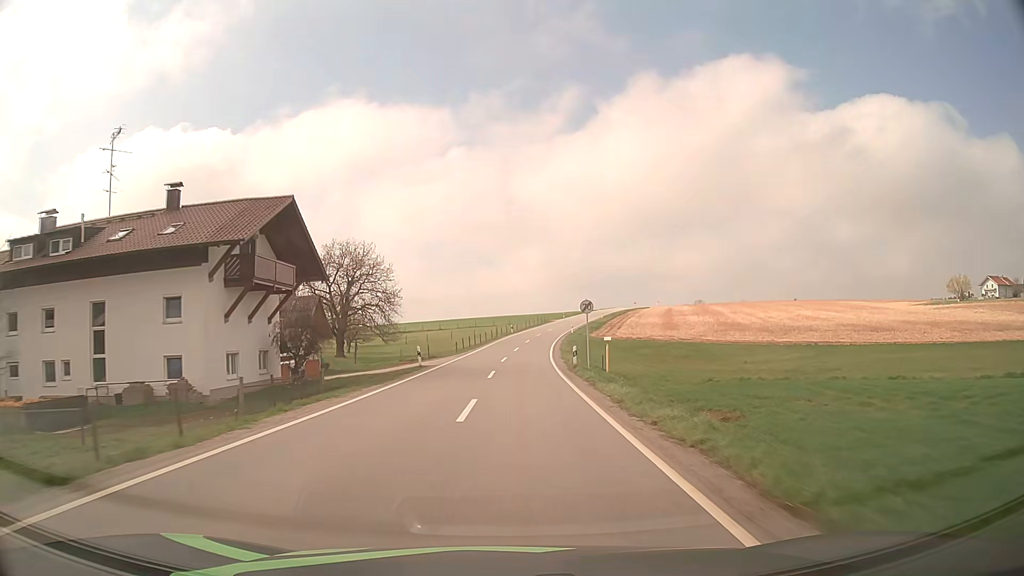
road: tertiary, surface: asphalt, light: Day
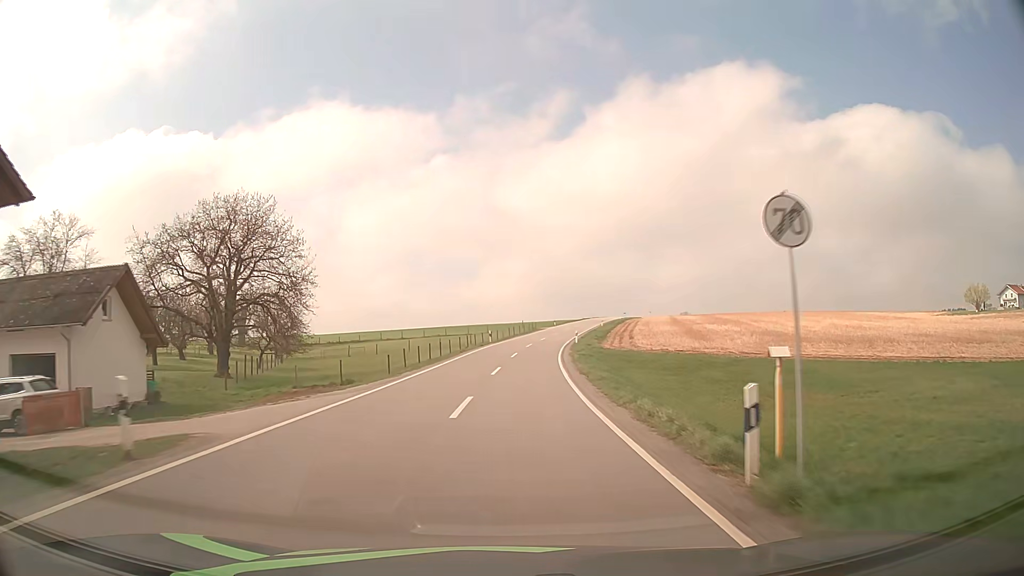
(+0.2, +23.5) m; +1°
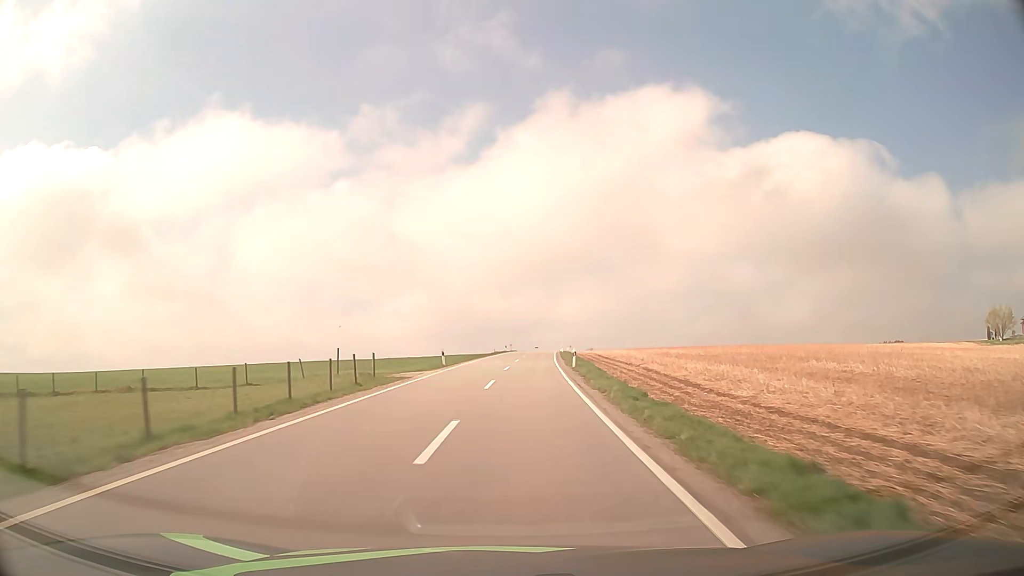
(+4.7, +64.1) m; +9°
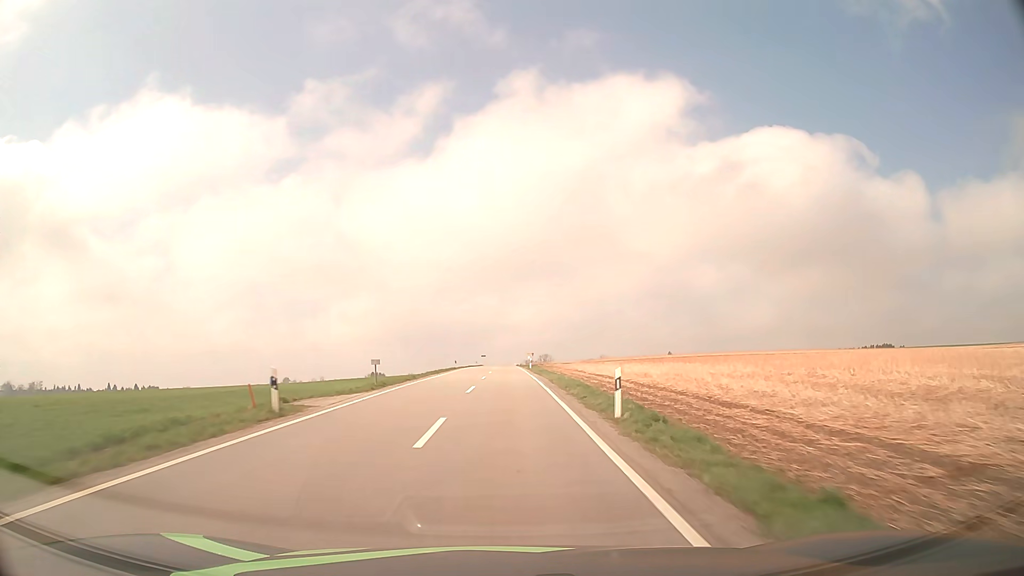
(+3.8, +70.4) m; +5°
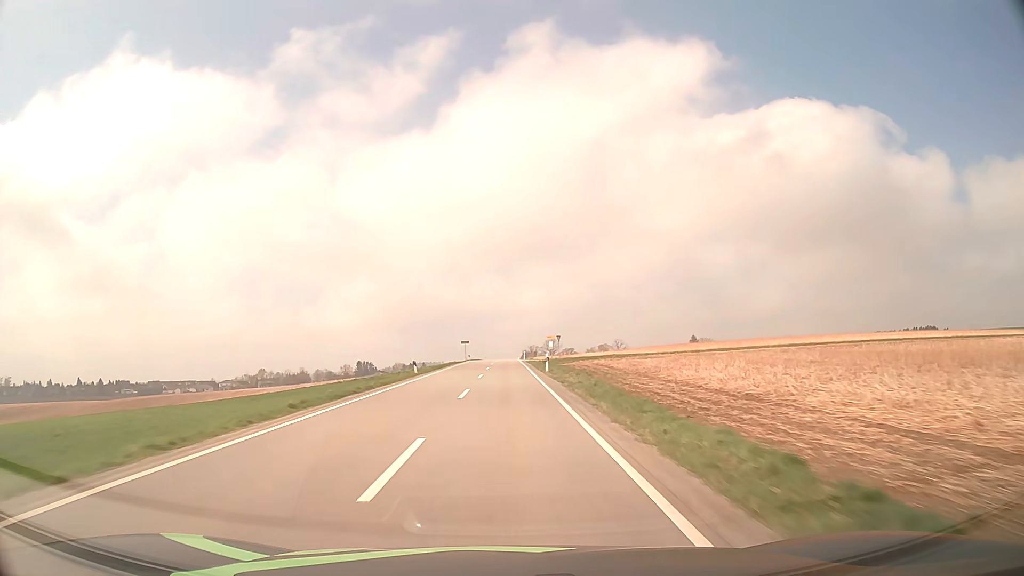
(-0.1, +75.7) m; 0°
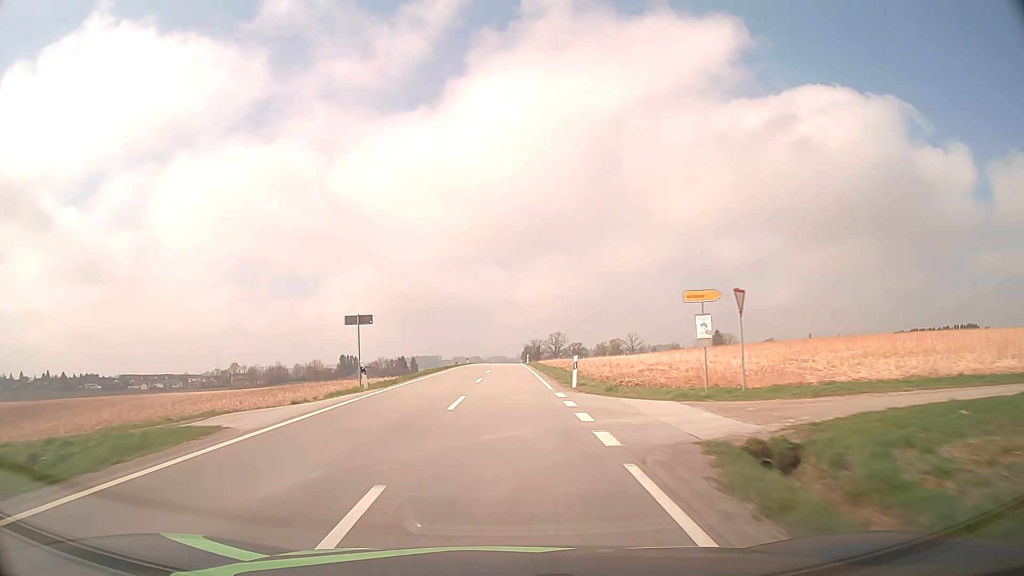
(-0.1, +63.5) m; 0°
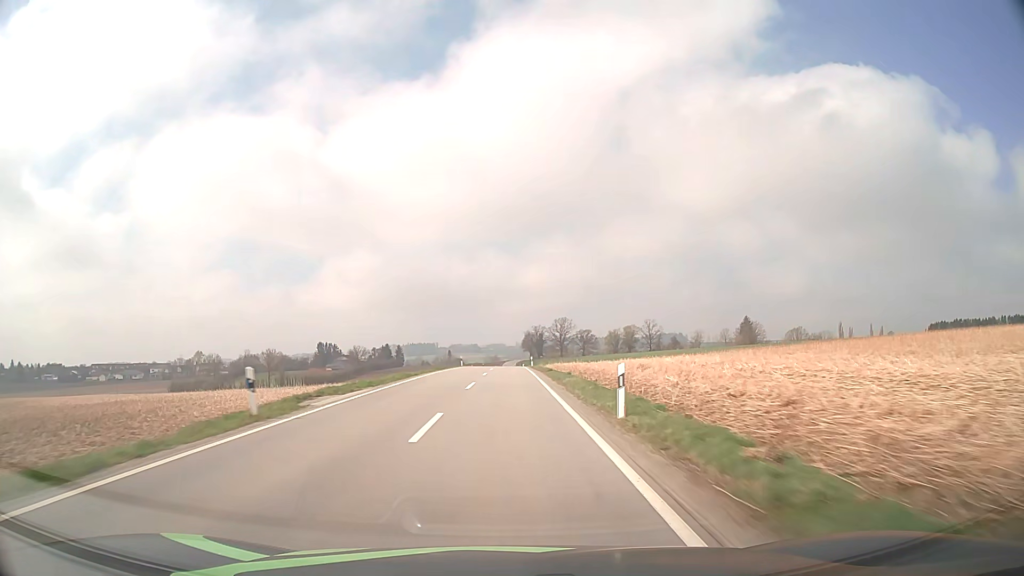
(+0.2, +64.7) m; 0°
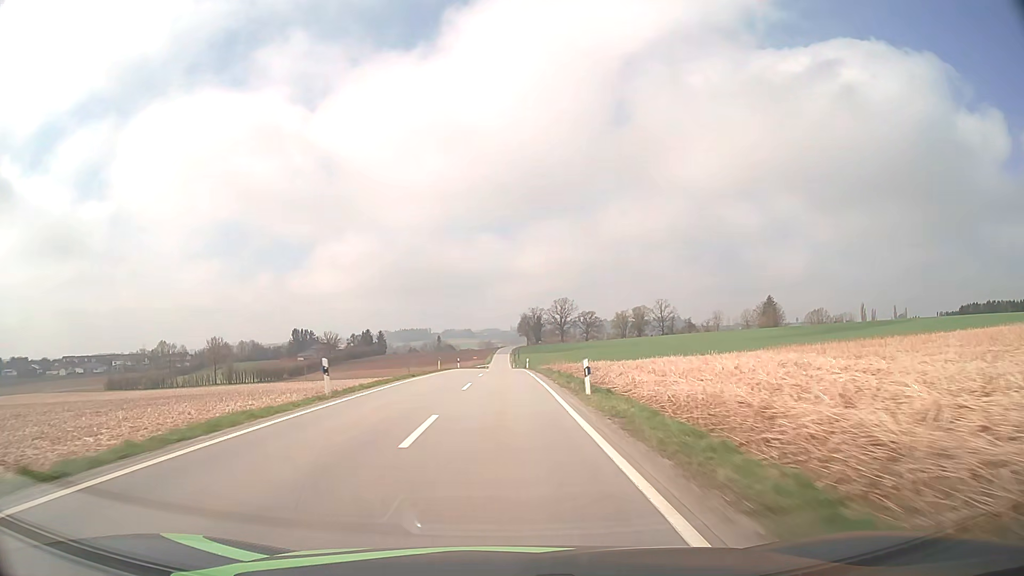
(+0.2, +48.3) m; 0°
(0, +10) (0, +20) (0, +30) (0, +40) (0, +50) (0, +60) (0, +70) (0, +80) (0, +90) (0, +100) m
